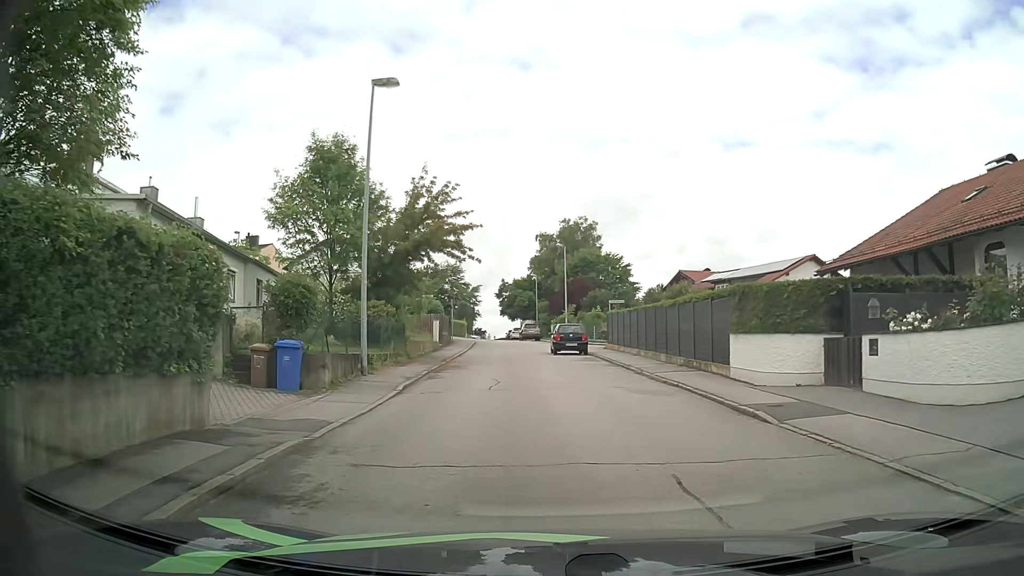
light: Day
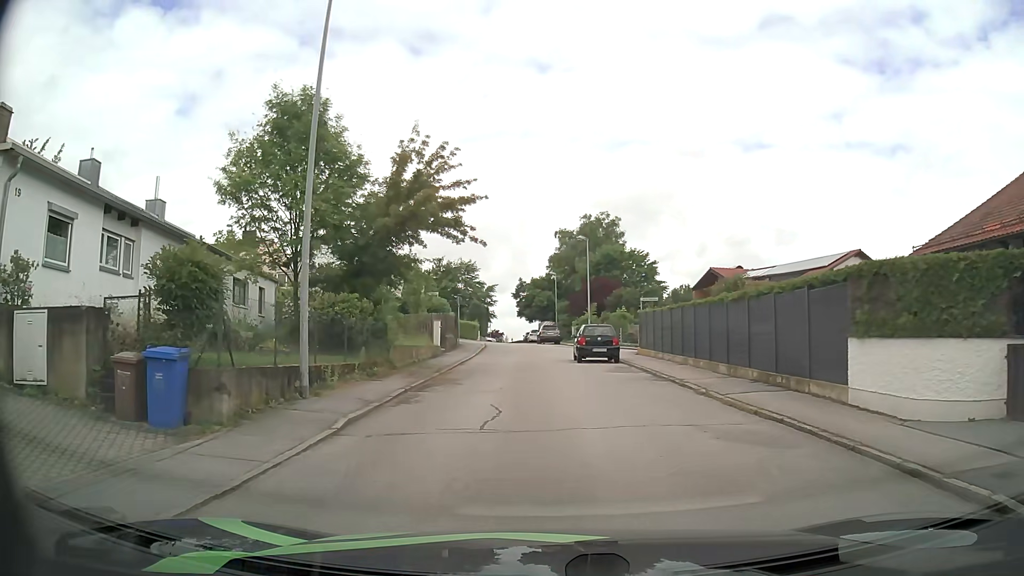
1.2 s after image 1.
(-0.1, +5.8) m; -2°
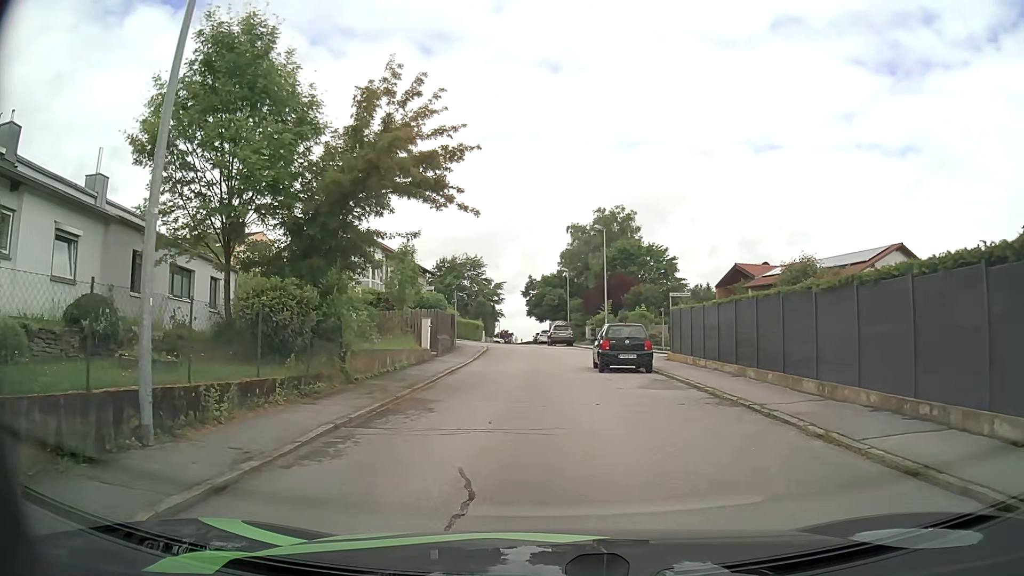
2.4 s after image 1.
(0.0, +5.5) m; -1°
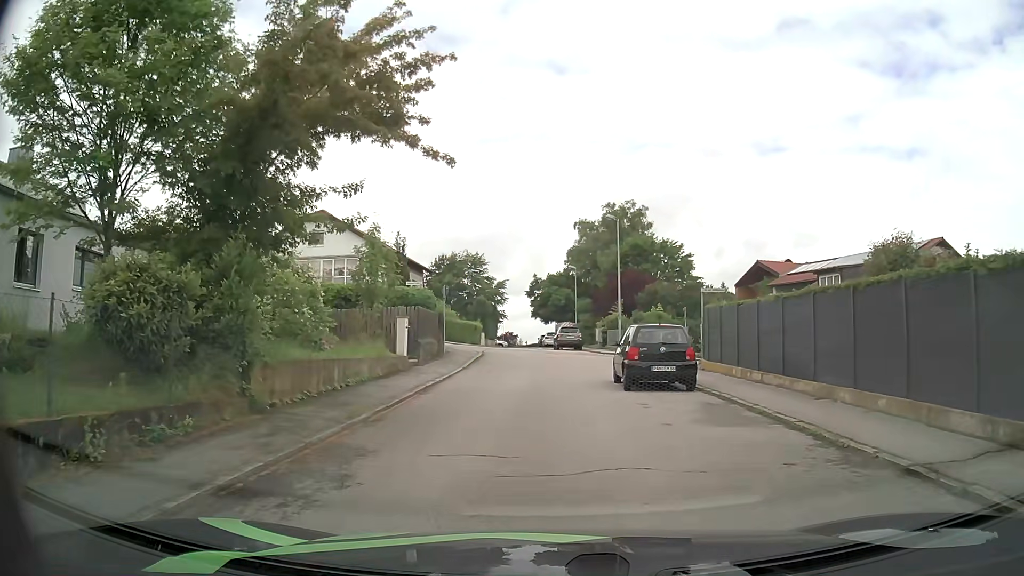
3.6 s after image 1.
(0.0, +5.1) m; 0°
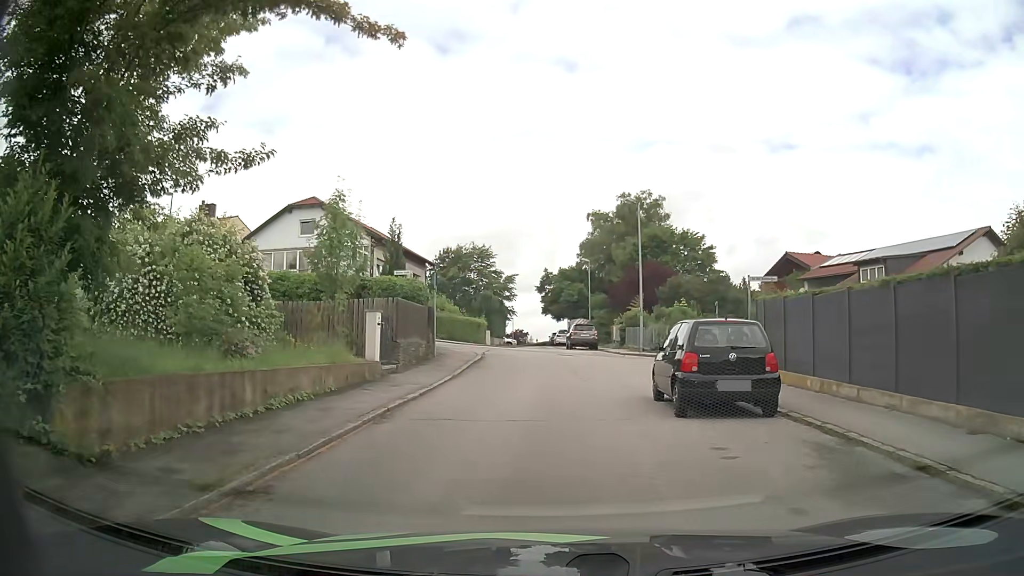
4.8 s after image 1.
(0.0, +4.7) m; -1°
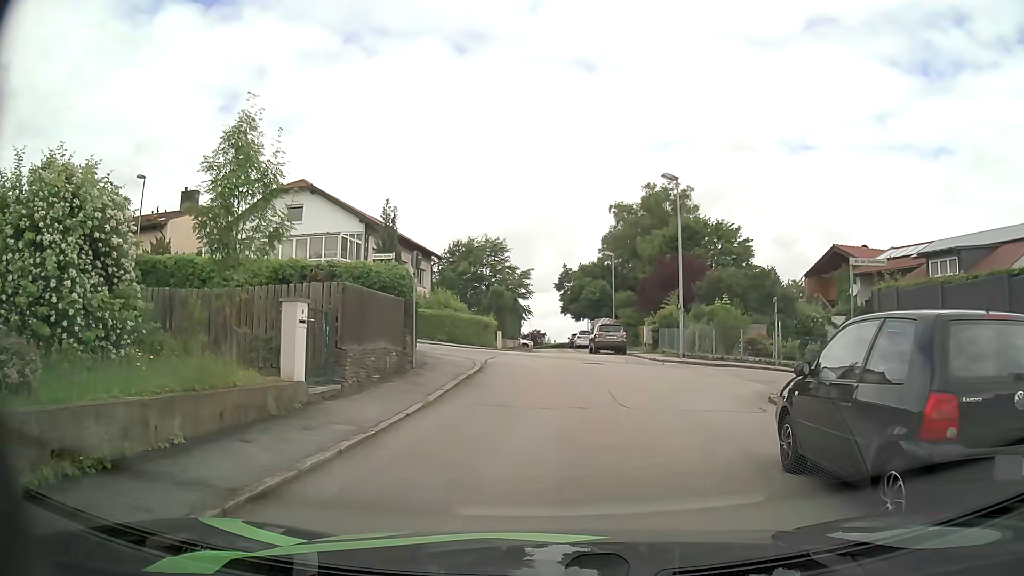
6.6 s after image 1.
(0.0, +6.1) m; -1°
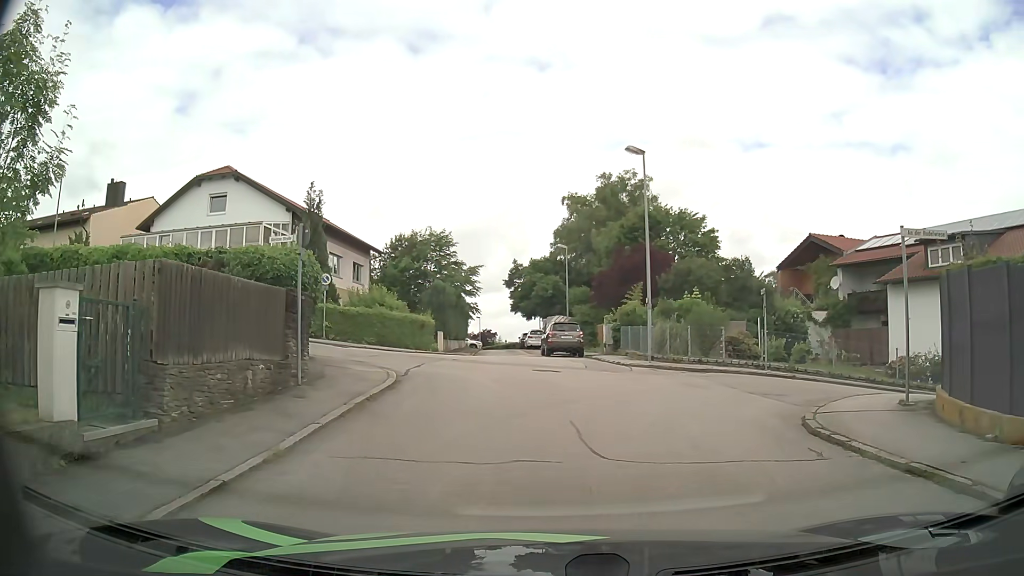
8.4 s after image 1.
(+0.1, +4.3) m; +5°
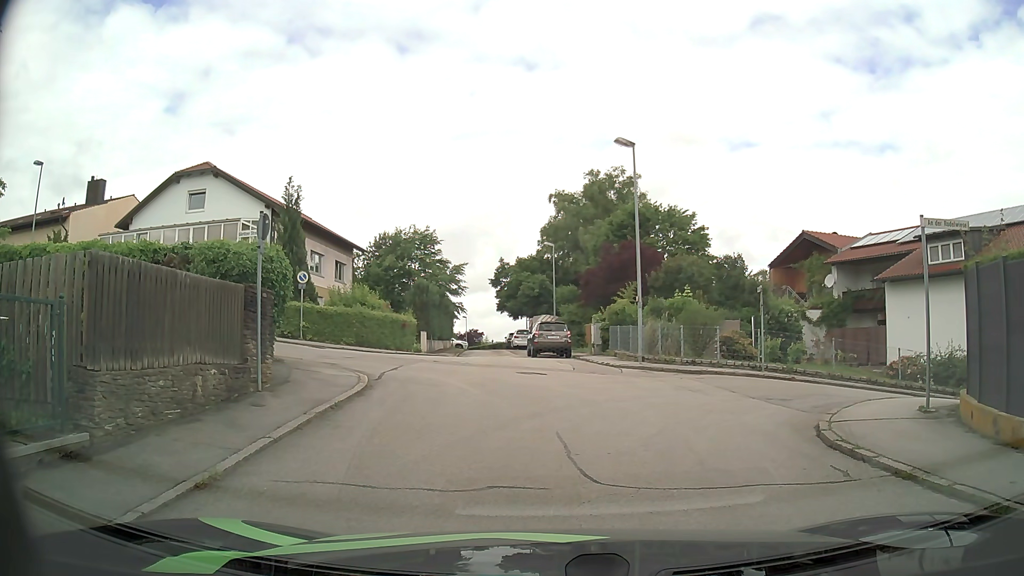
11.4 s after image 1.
(0.0, +1.1) m; -1°
